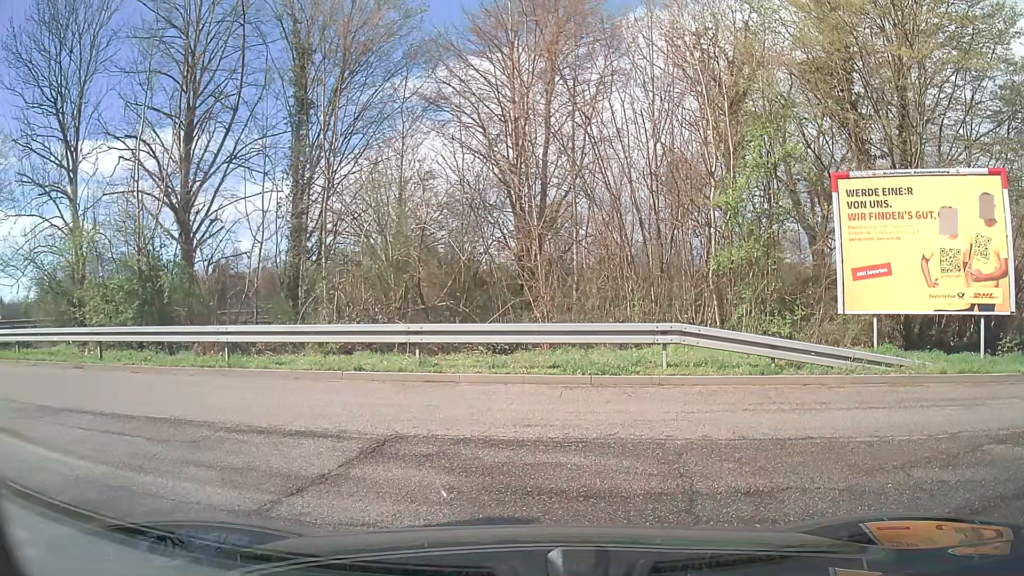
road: service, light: Day
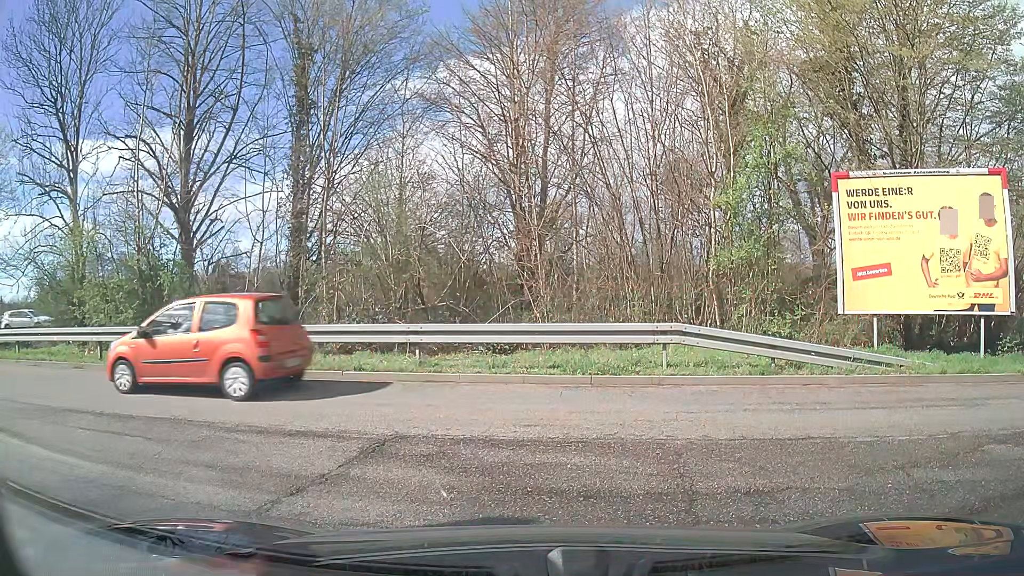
(0.0, 0.0) m; 0°
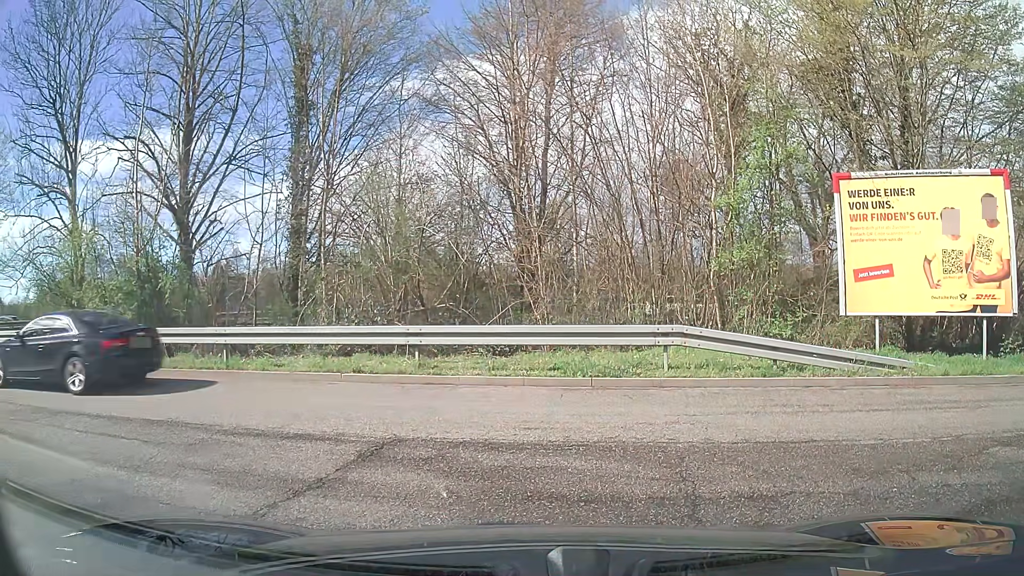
(0.0, +0.1) m; 0°
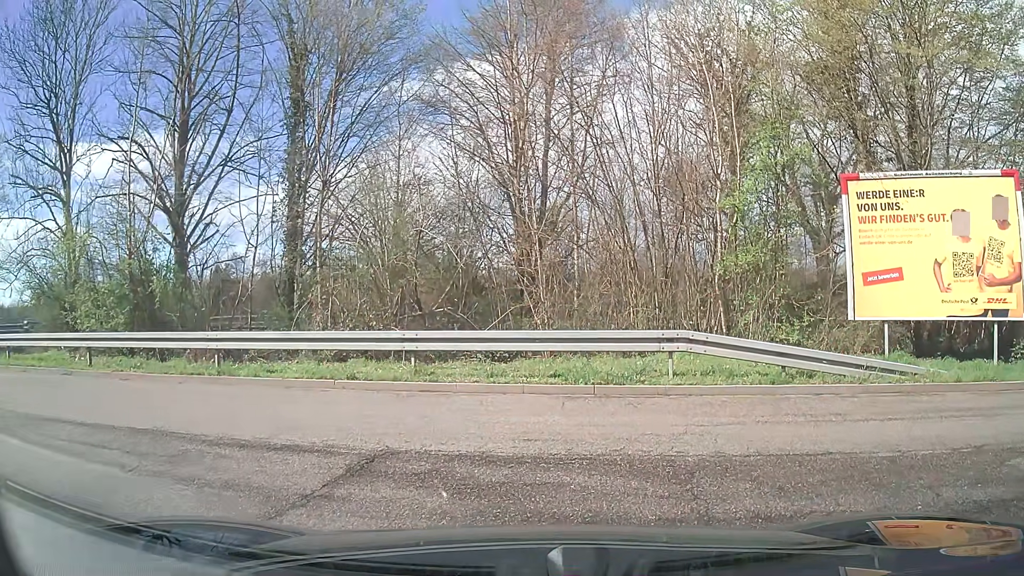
(0.0, +0.4) m; 0°
